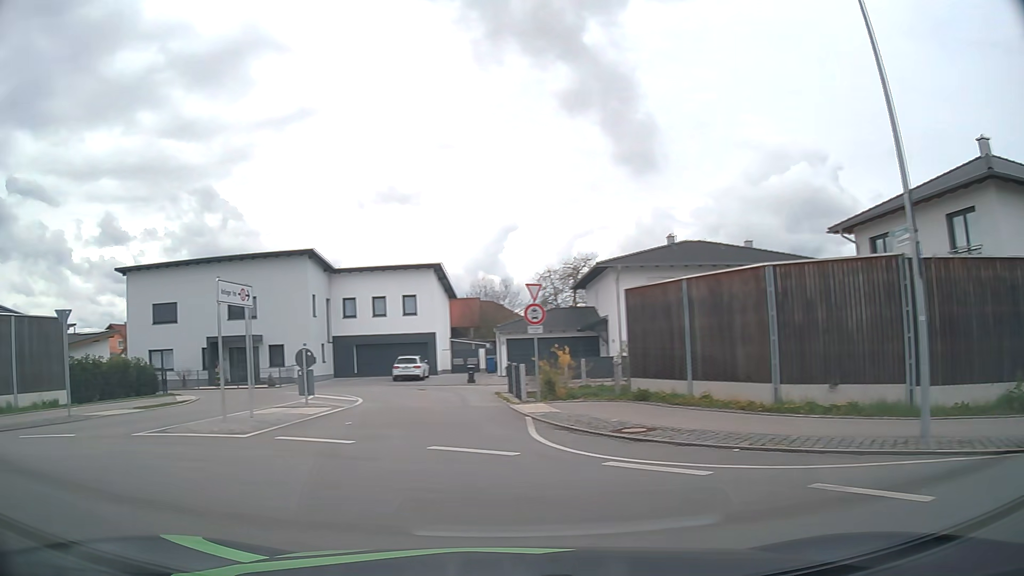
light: Day
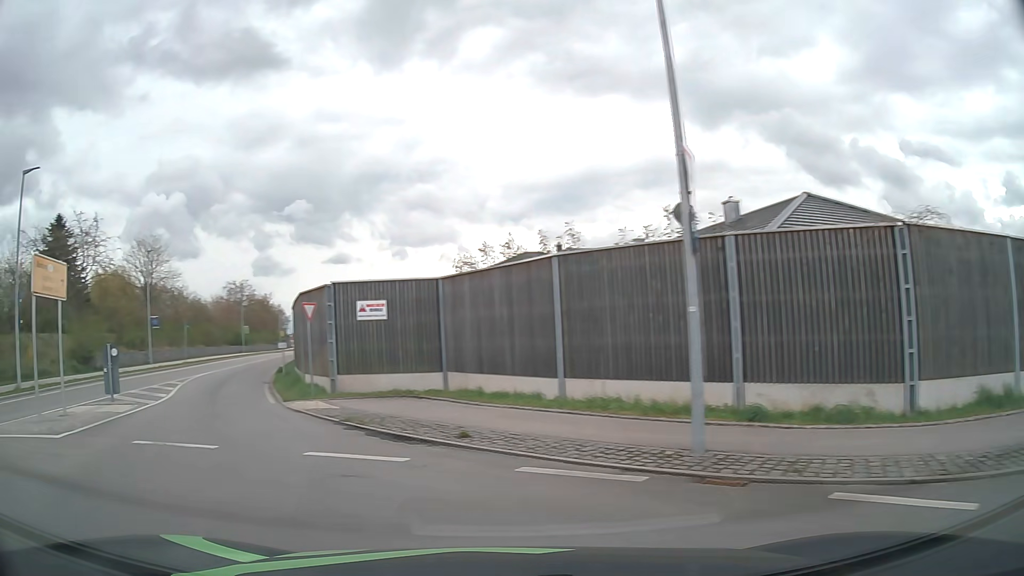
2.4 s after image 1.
(-6.2, +7.4) m; -81°
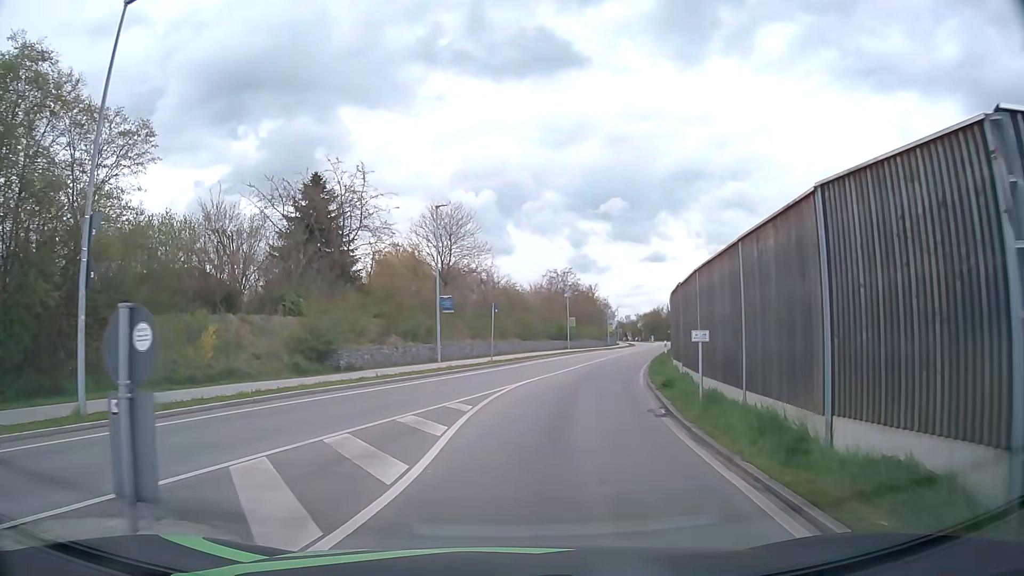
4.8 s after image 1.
(-6.3, +13.4) m; -31°
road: secondary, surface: asphalt
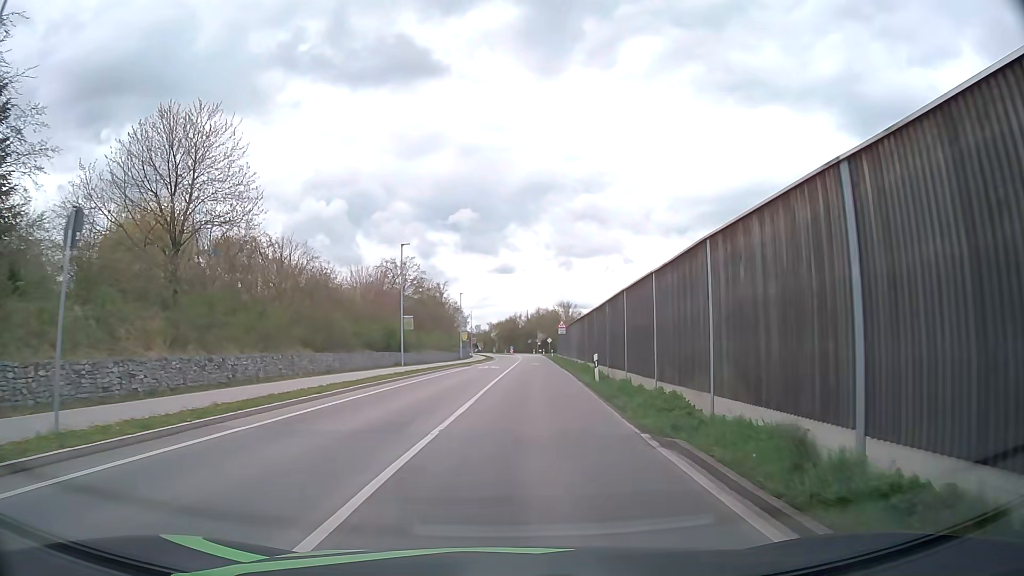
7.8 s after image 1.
(+3.2, +26.2) m; +13°
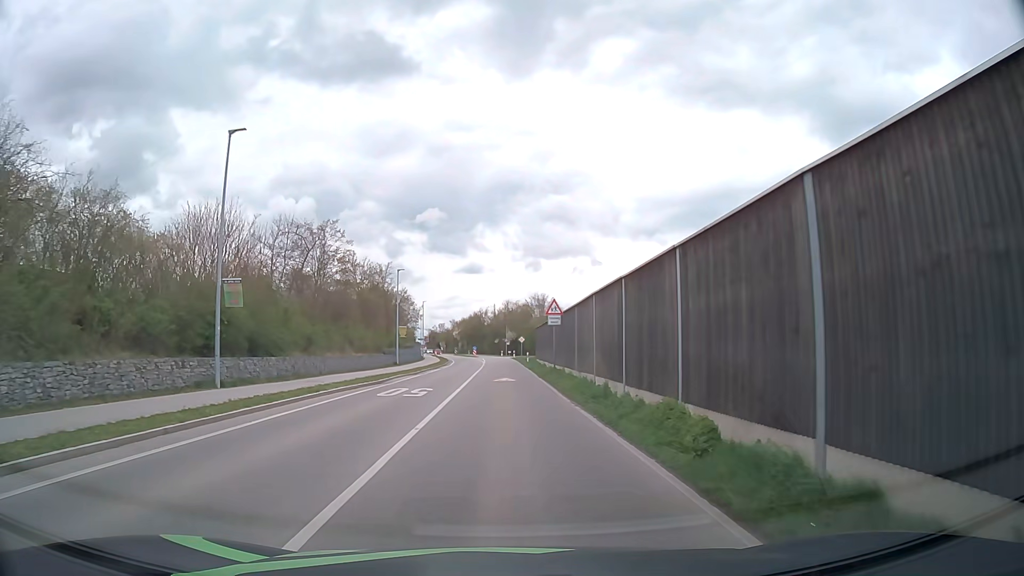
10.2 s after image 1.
(+1.0, +25.3) m; +4°
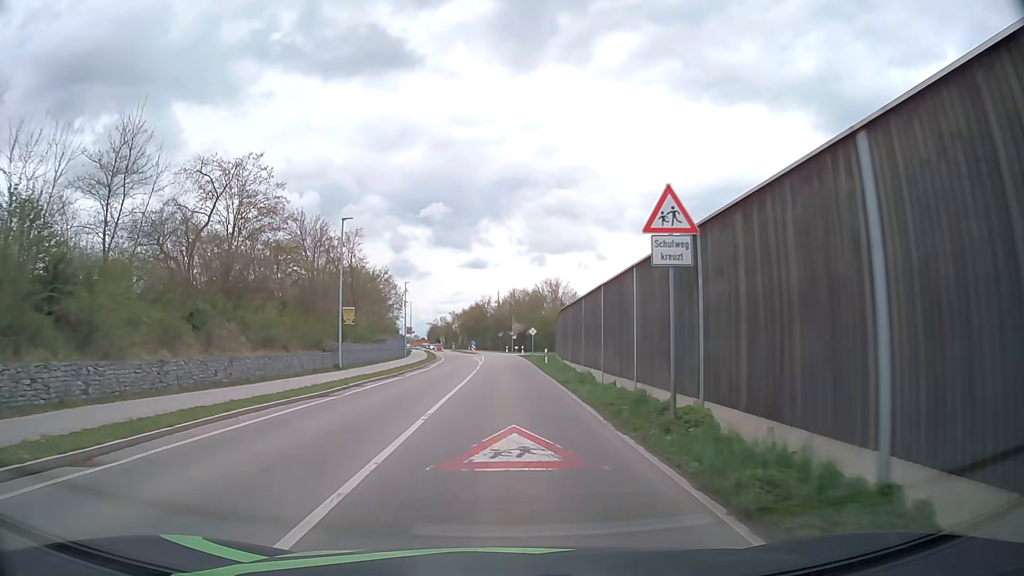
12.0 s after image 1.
(-0.2, +21.4) m; -1°
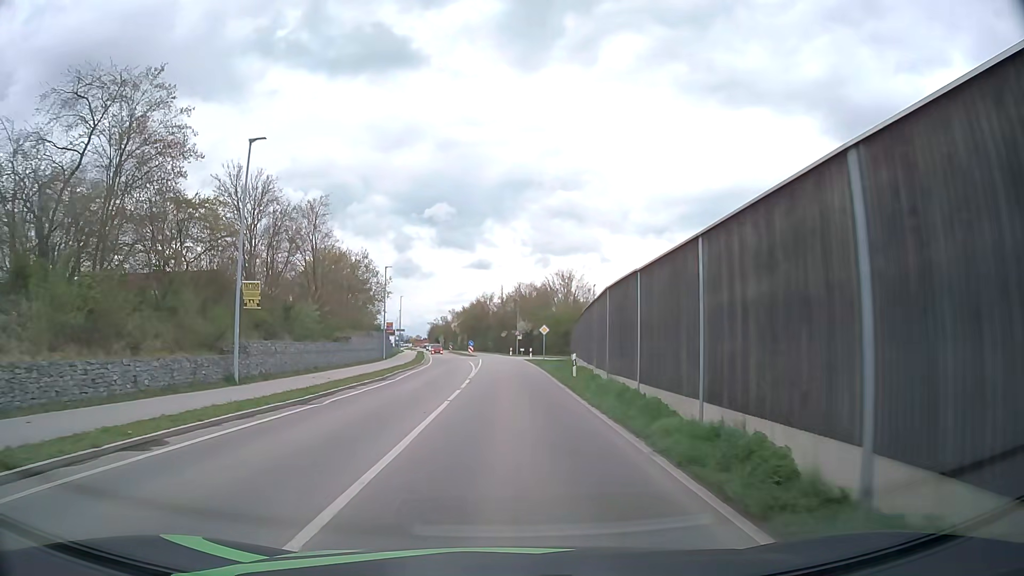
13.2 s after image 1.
(-0.1, +14.7) m; 0°
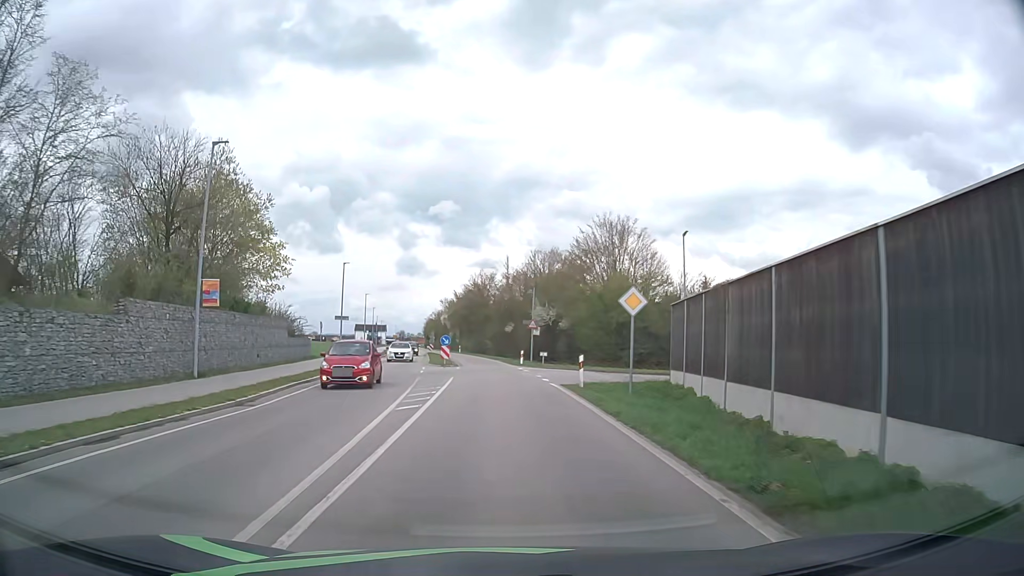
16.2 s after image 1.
(-0.1, +37.3) m; 0°
